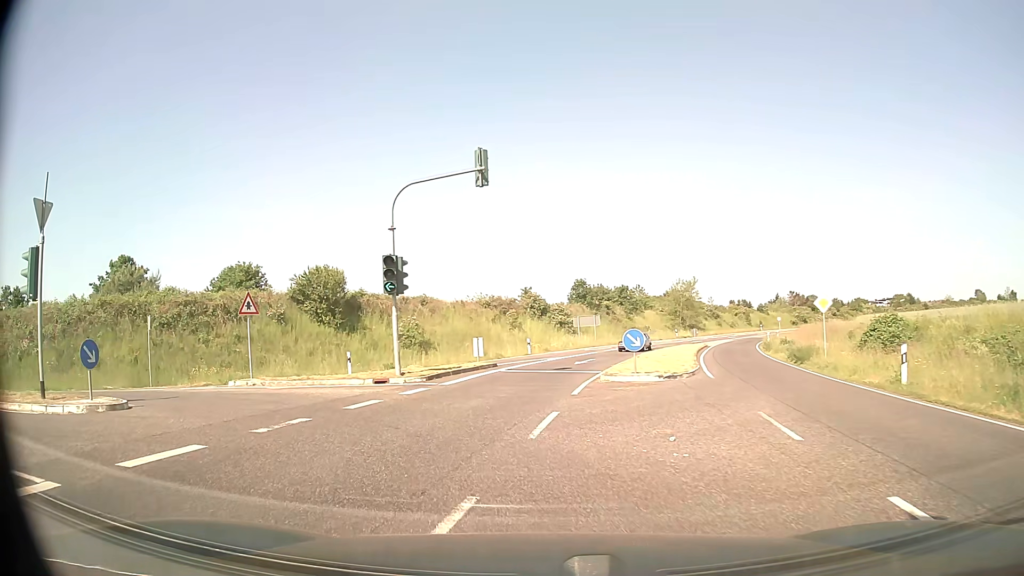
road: secondary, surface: asphalt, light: Day
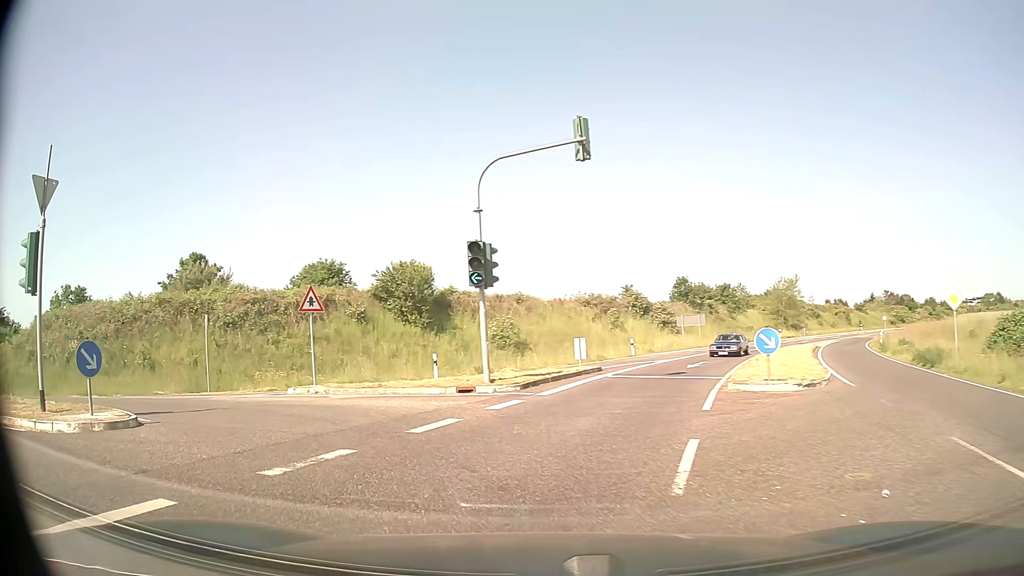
(-0.2, +3.2) m; -8°
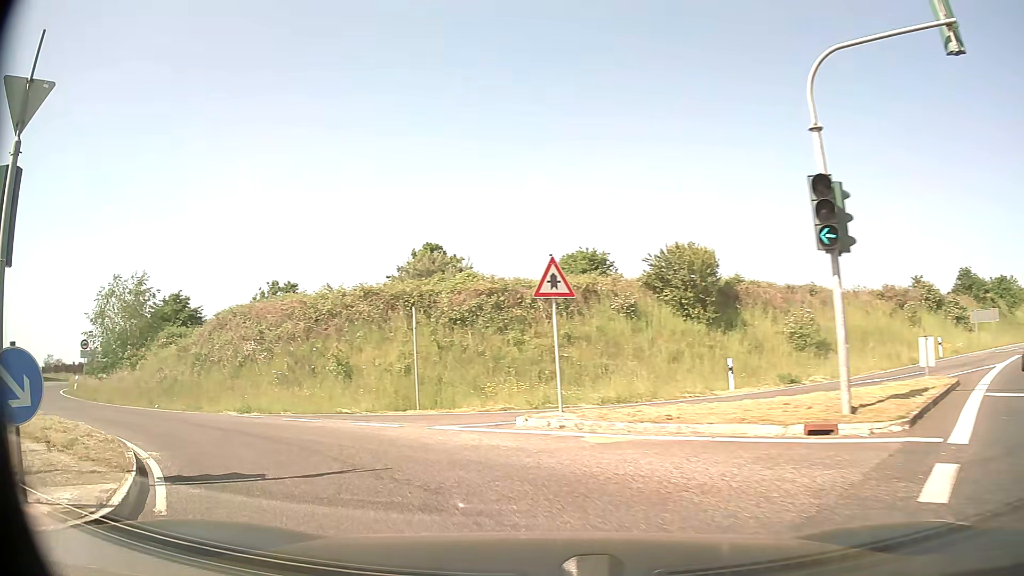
(-1.3, +7.0) m; -23°
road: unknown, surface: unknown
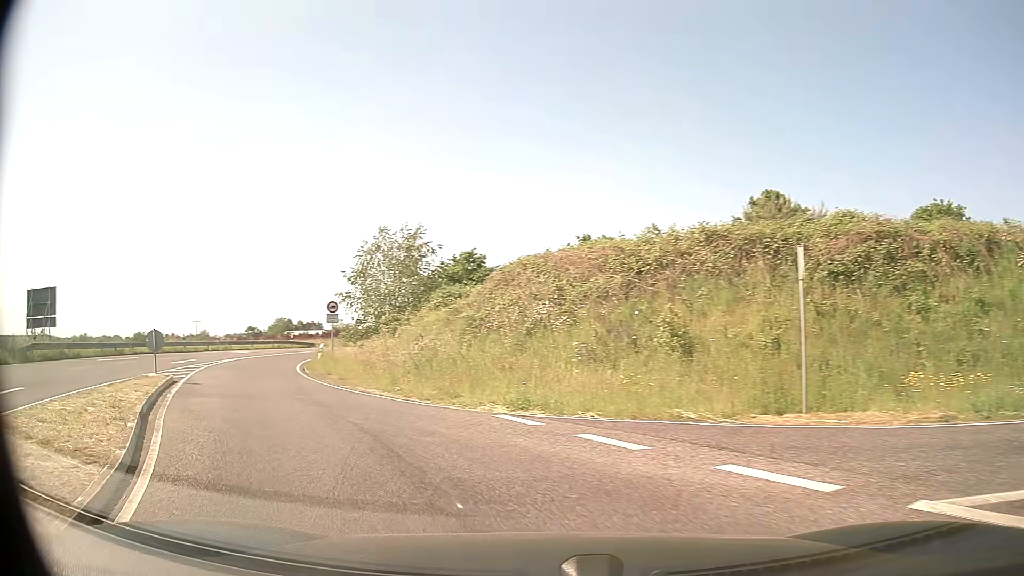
(-1.7, +7.6) m; -26°
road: secondary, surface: asphalt
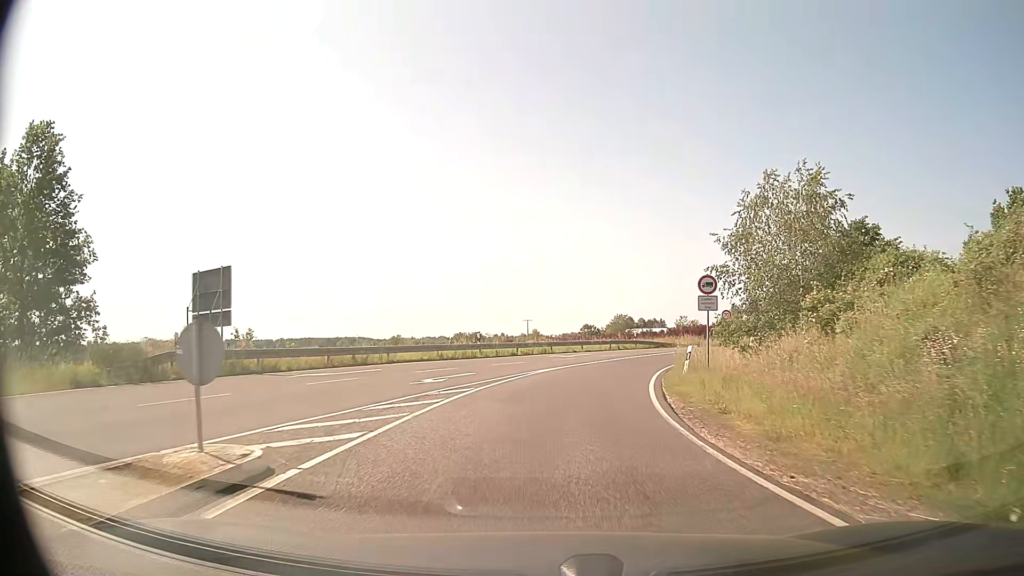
(-4.6, +13.0) m; -30°
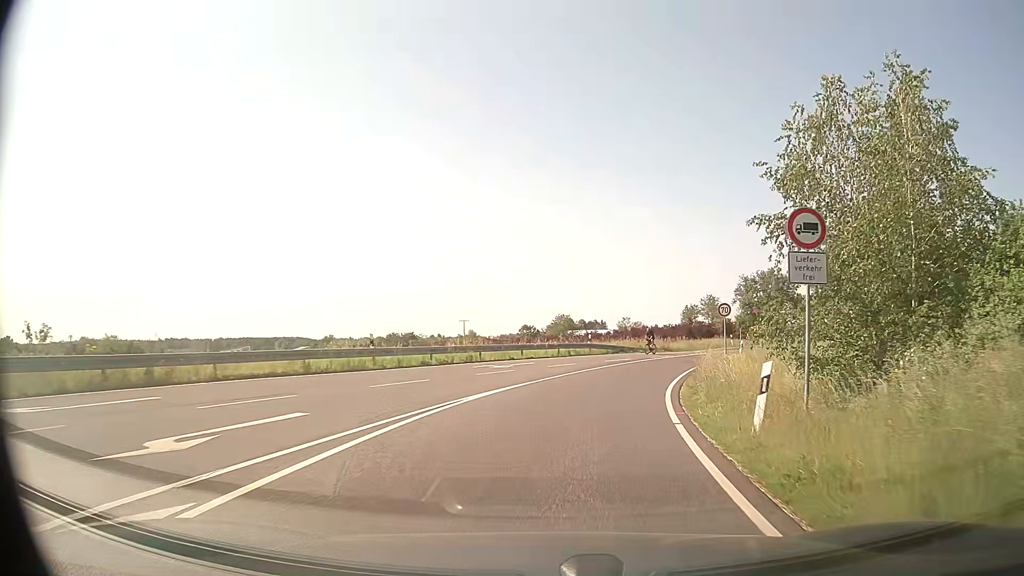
(+0.3, +11.5) m; +4°
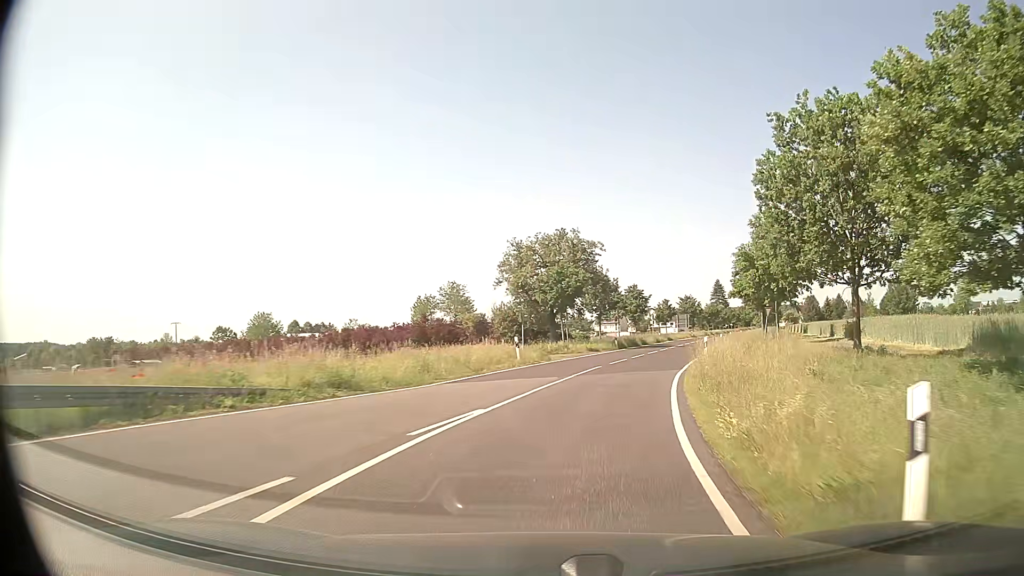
(+7.1, +35.3) m; +22°
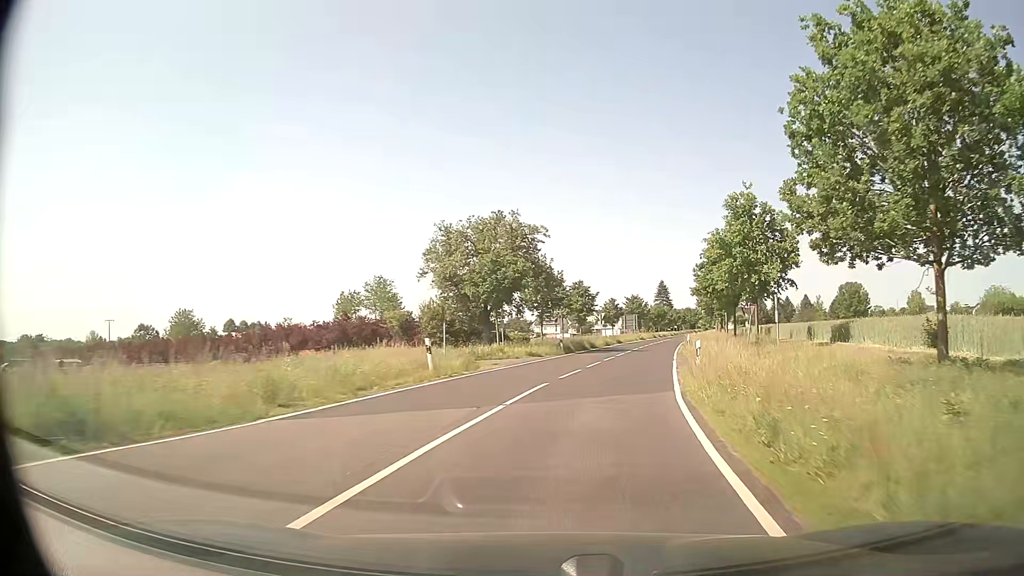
(+0.4, +8.4) m; +5°
(0, +10) (+2, +20) (+4, +30) (+6, +39) (+8, +49) (+11, +59) (+13, +69) (+15, +78) (+18, +88) (+20, +98) m
